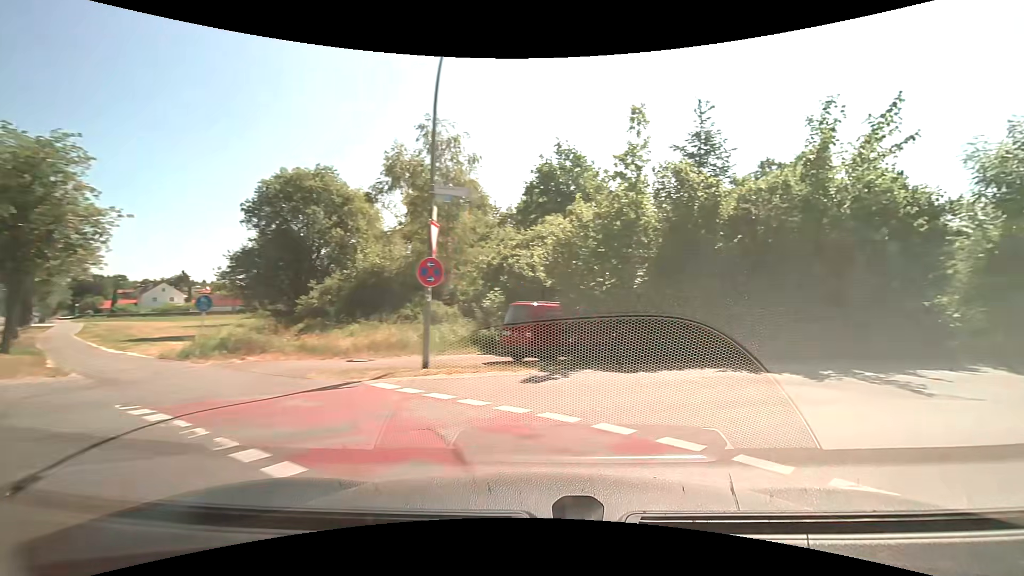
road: tertiary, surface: asphalt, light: Day
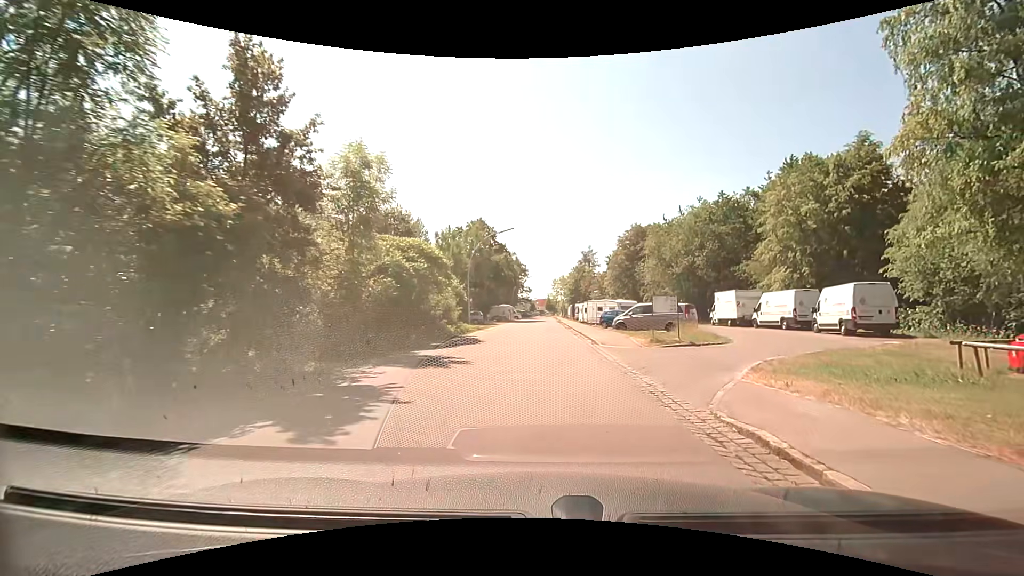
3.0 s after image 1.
(+9.5, +9.5) m; +72°
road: residential
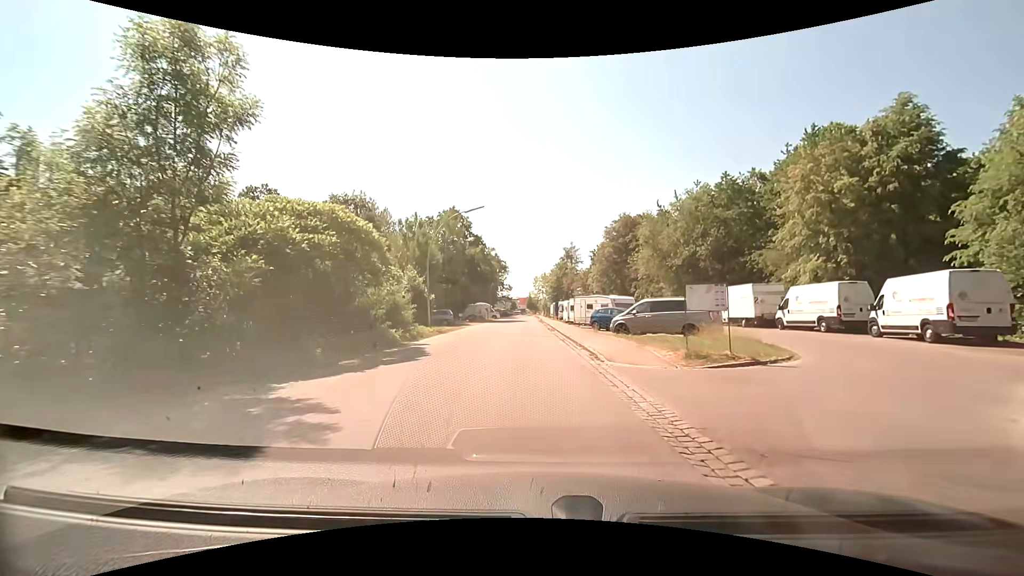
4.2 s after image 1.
(+0.2, +7.9) m; +1°
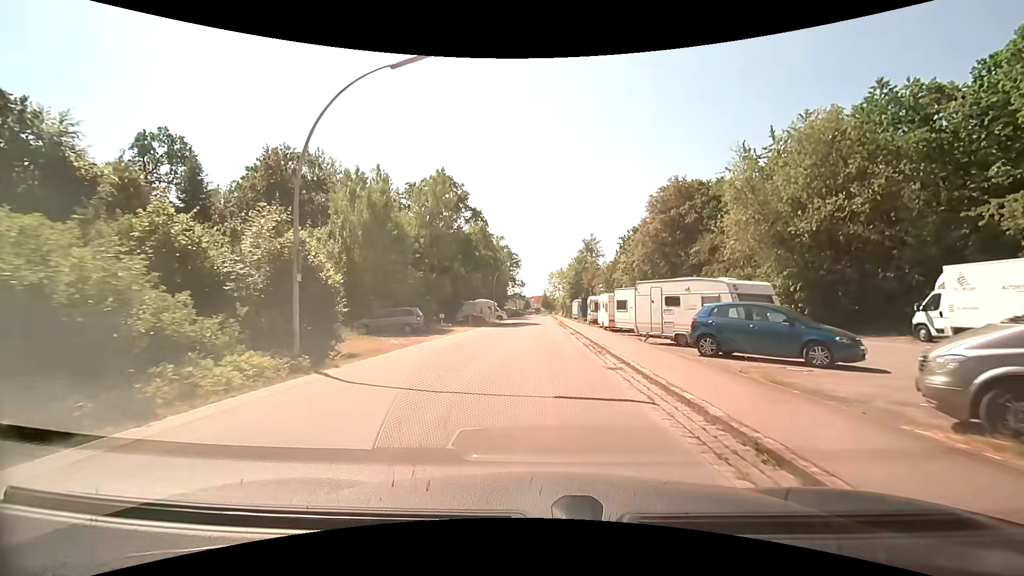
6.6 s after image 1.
(-0.2, +19.4) m; -1°
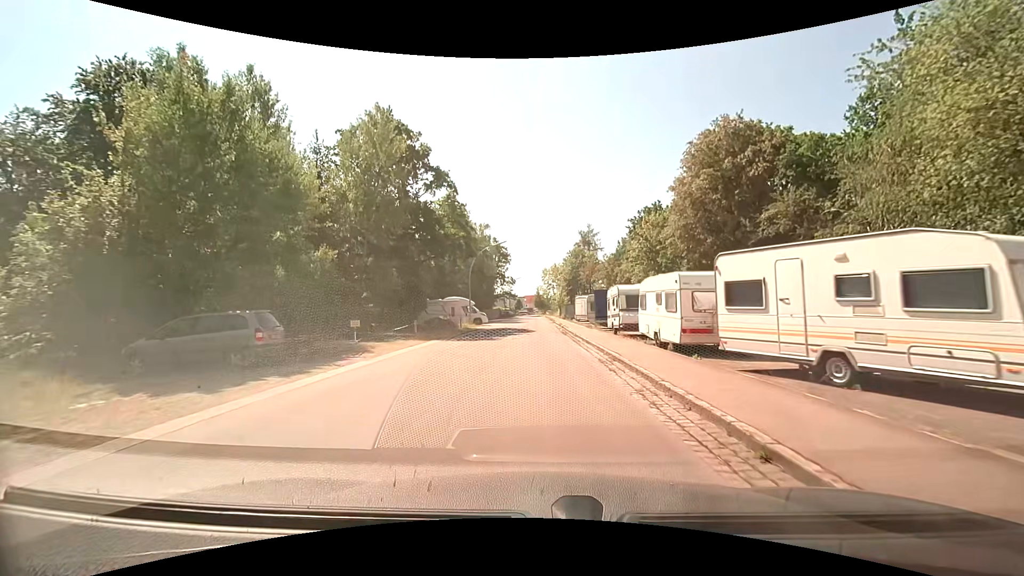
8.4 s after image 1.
(+0.1, +16.8) m; 0°
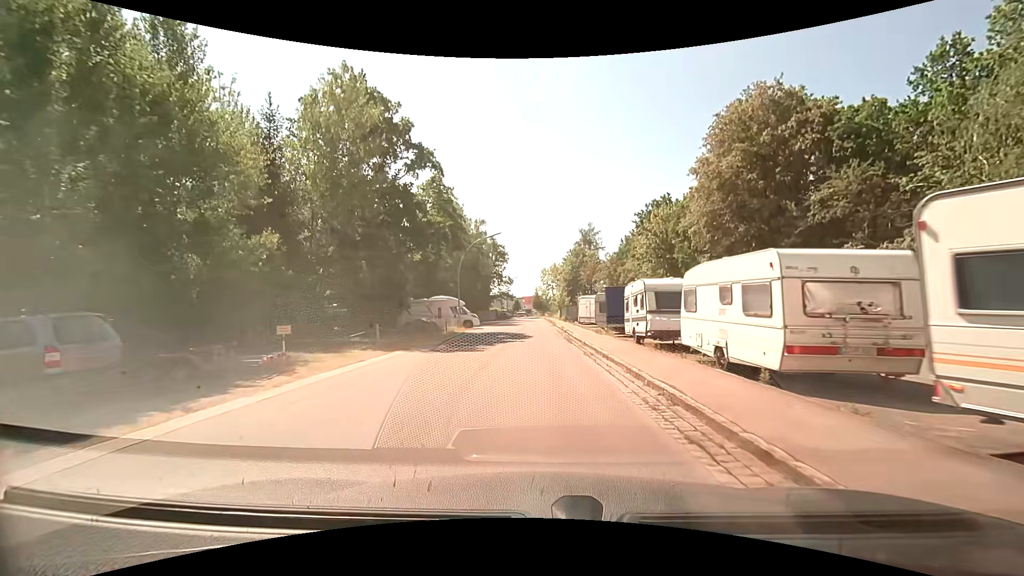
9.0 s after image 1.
(0.0, +5.8) m; 0°
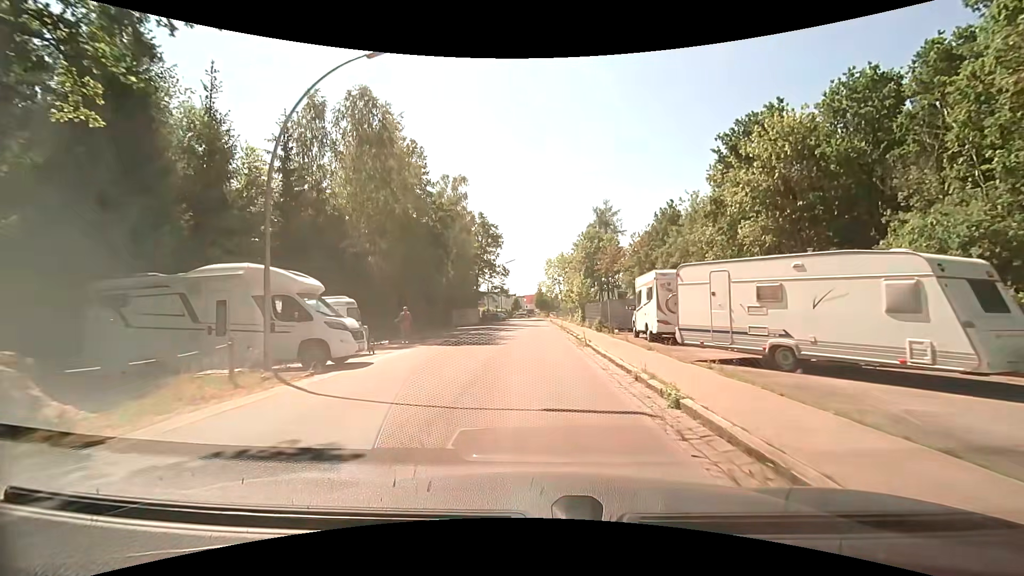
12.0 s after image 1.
(-0.1, +29.7) m; 0°
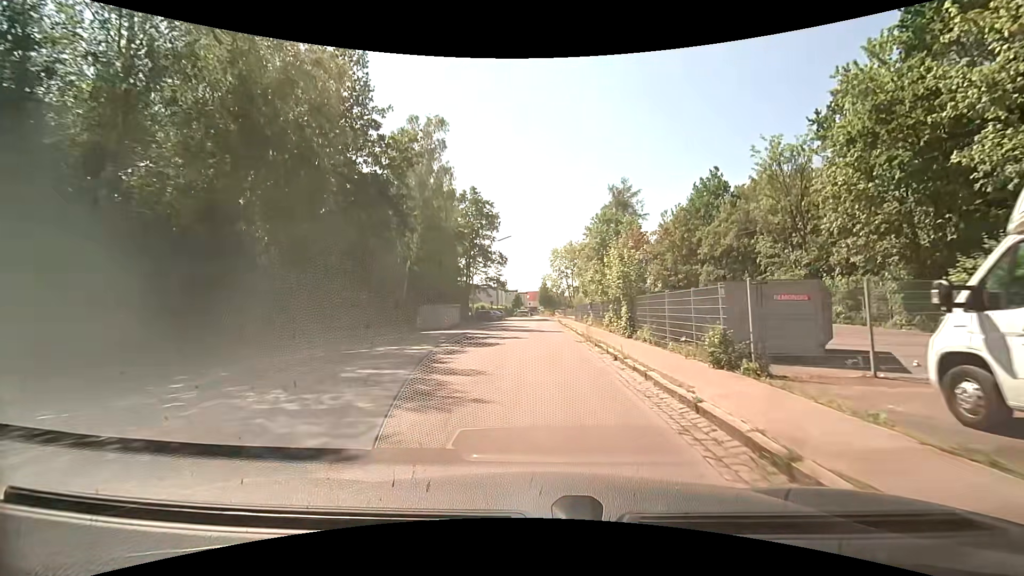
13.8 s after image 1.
(-0.1, +18.1) m; -1°
(0, +10) (0, +20) (0, +30) (0, +40) (0, +50) (0, +60) (+1, +70) (+1, +80) (+2, +90) (+2, +100) m
